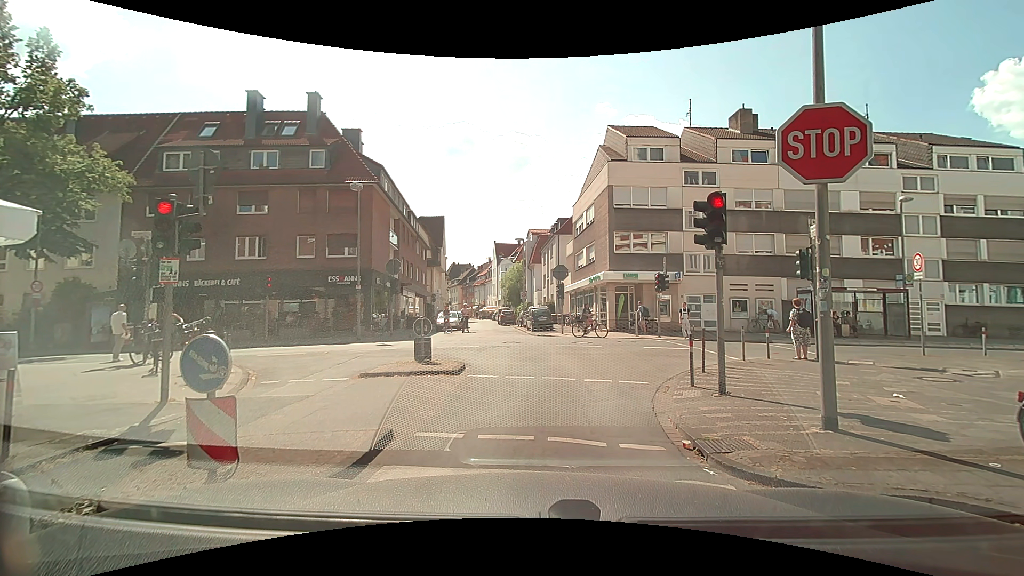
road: residential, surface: asphalt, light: Day
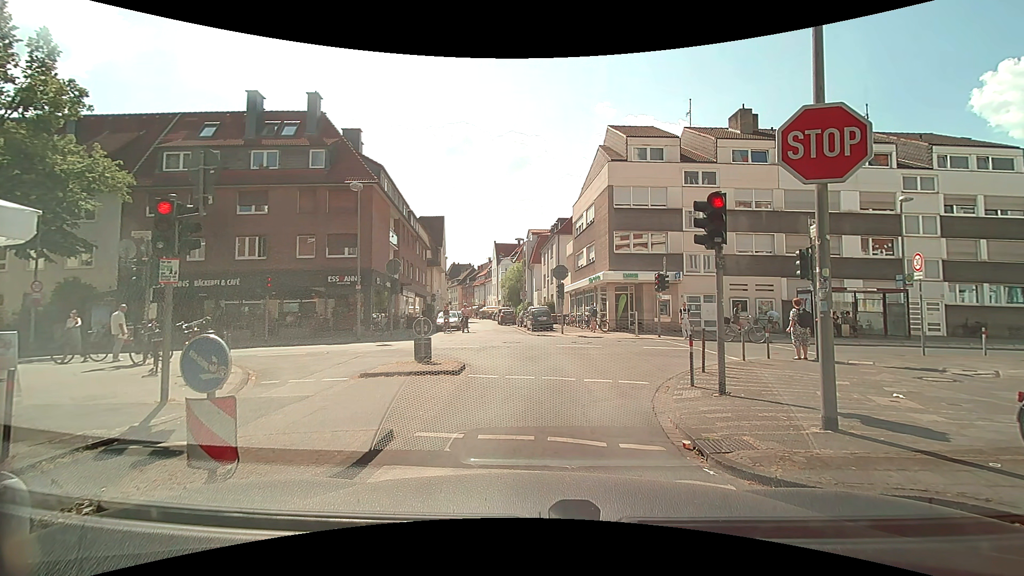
(0.0, 0.0) m; 0°
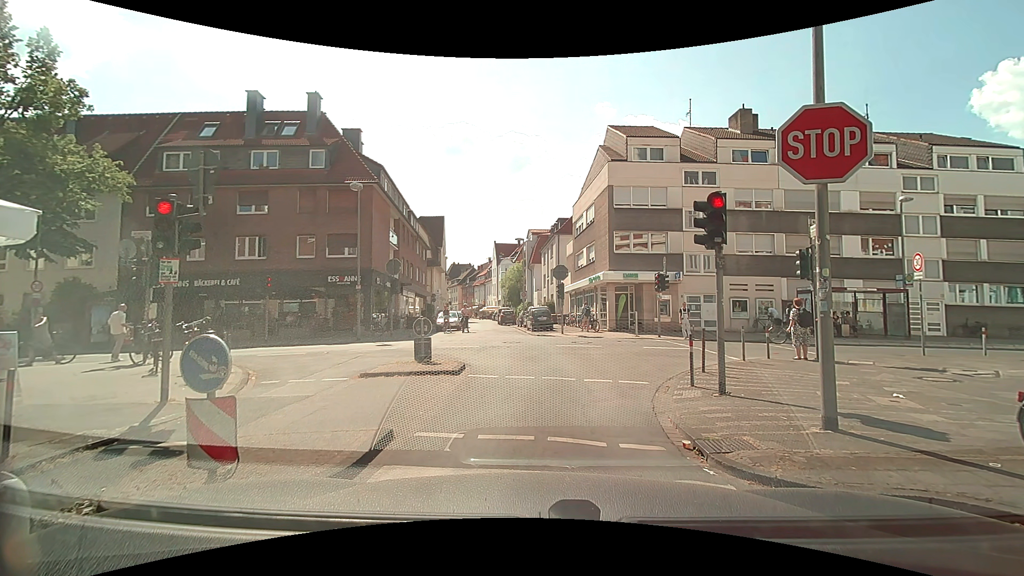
(0.0, 0.0) m; 0°
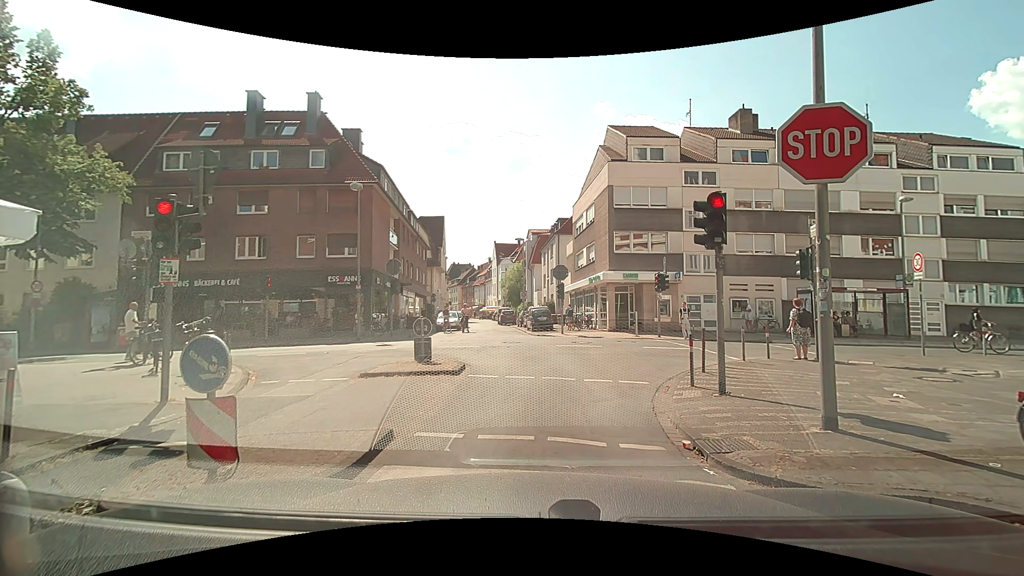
(0.0, 0.0) m; 0°
